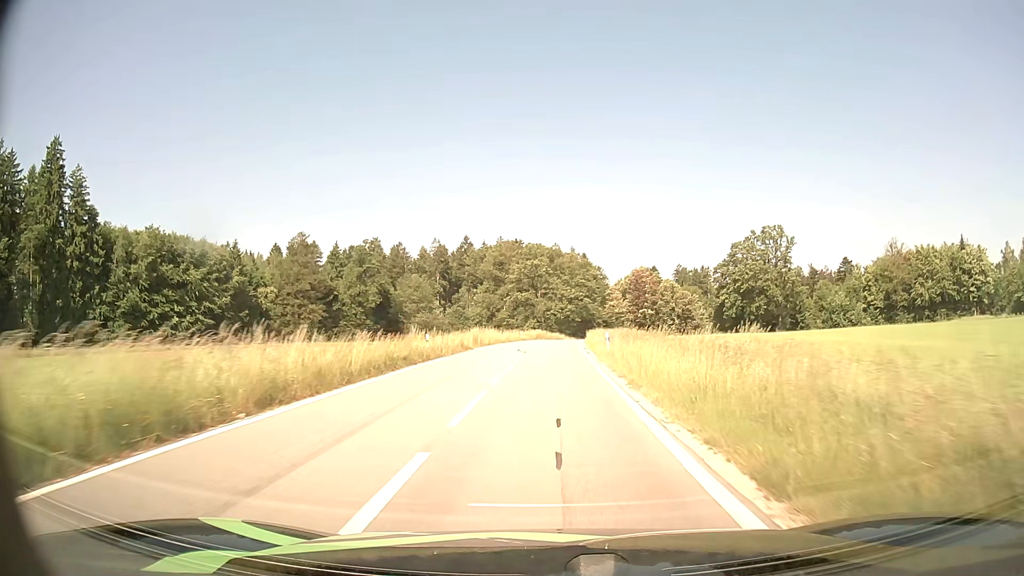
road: tertiary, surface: asphalt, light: Day
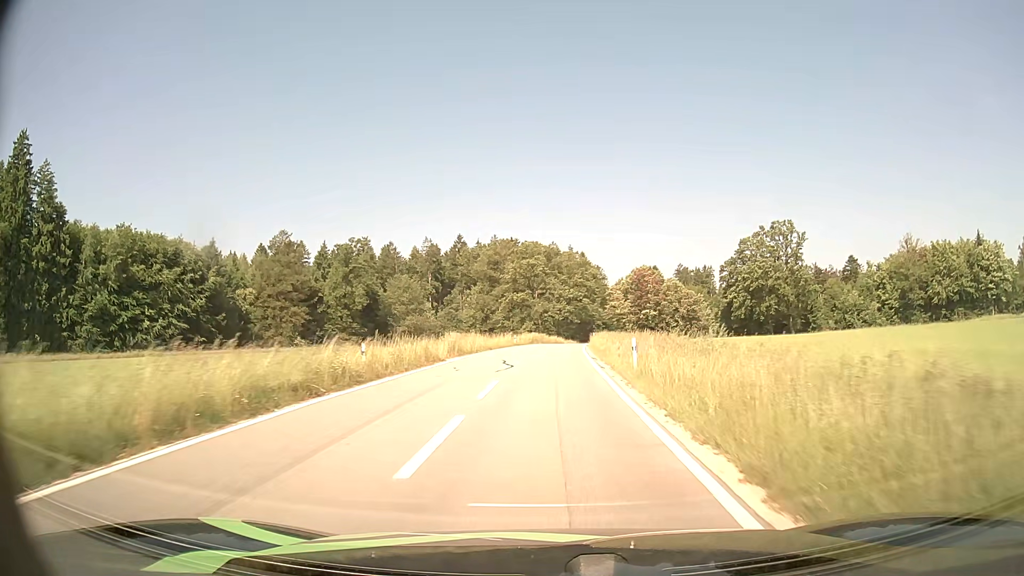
(0.0, +8.9) m; 0°
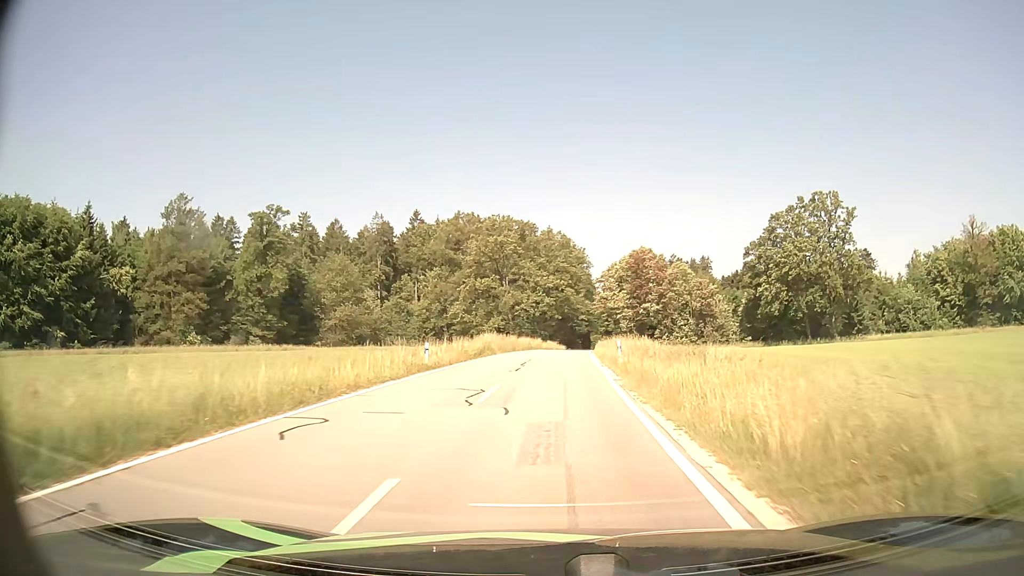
(+0.5, +34.7) m; +2°
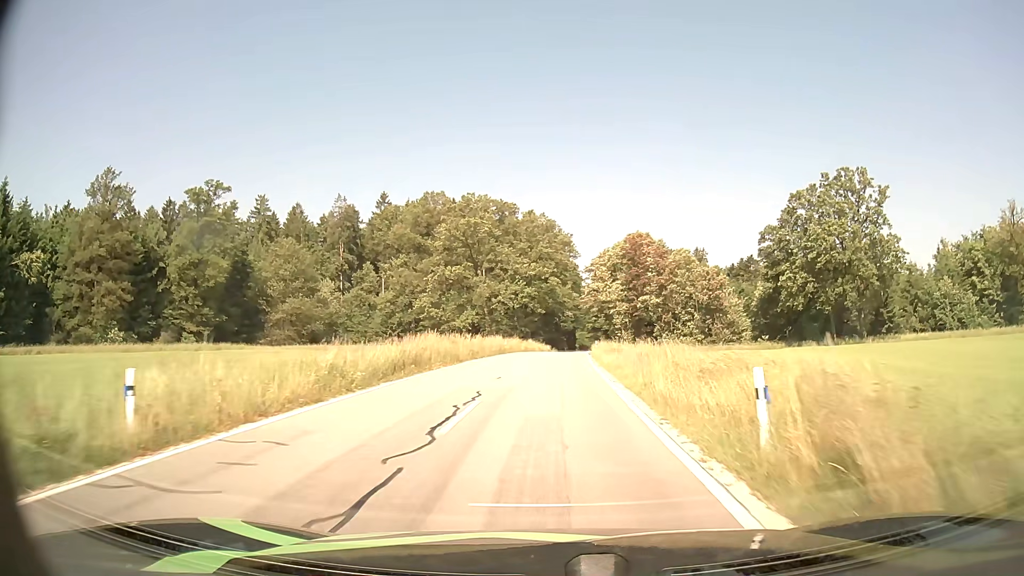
(+0.3, +17.5) m; +2°
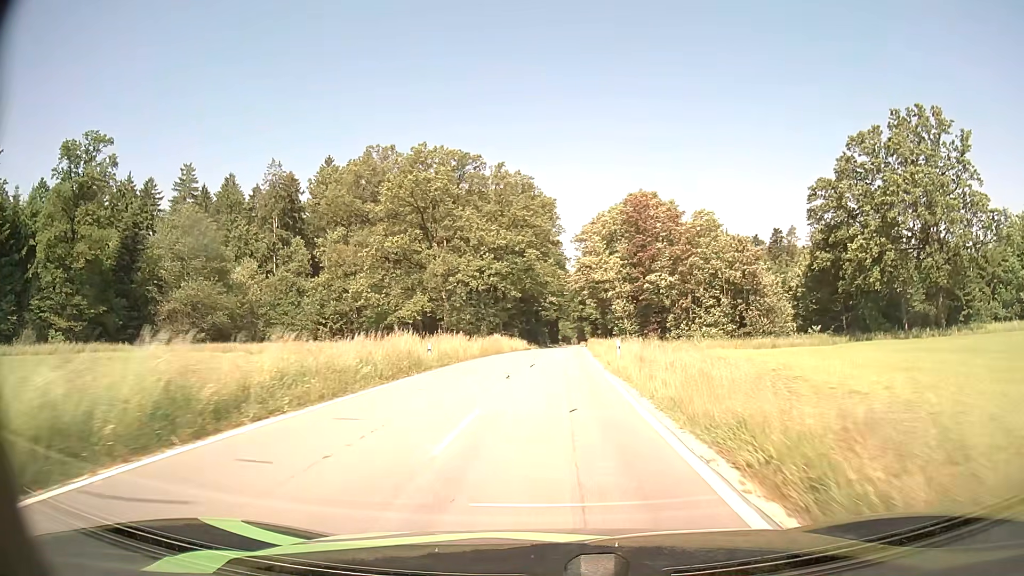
(+0.4, +26.9) m; +2°
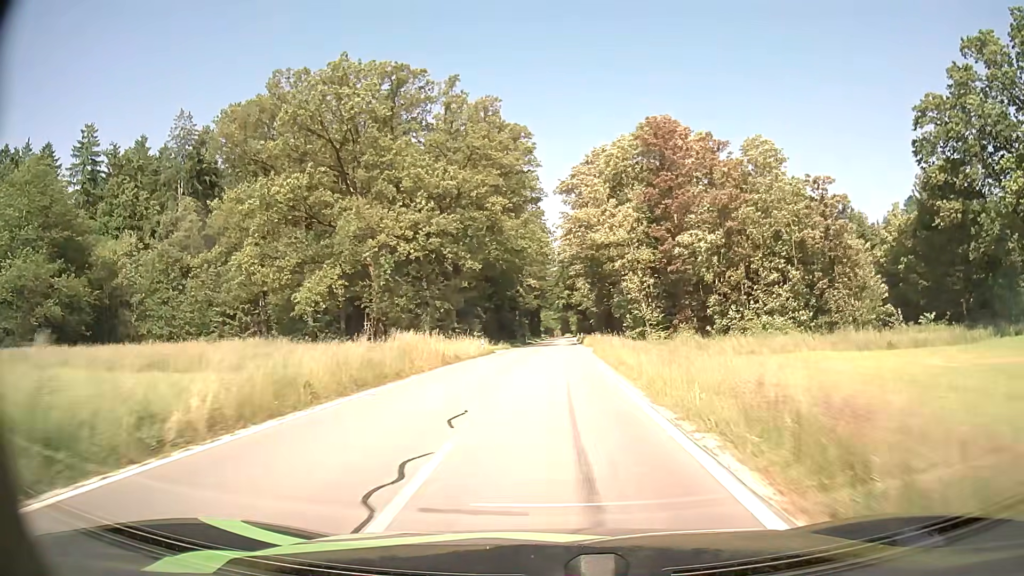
(+0.5, +28.0) m; +2°
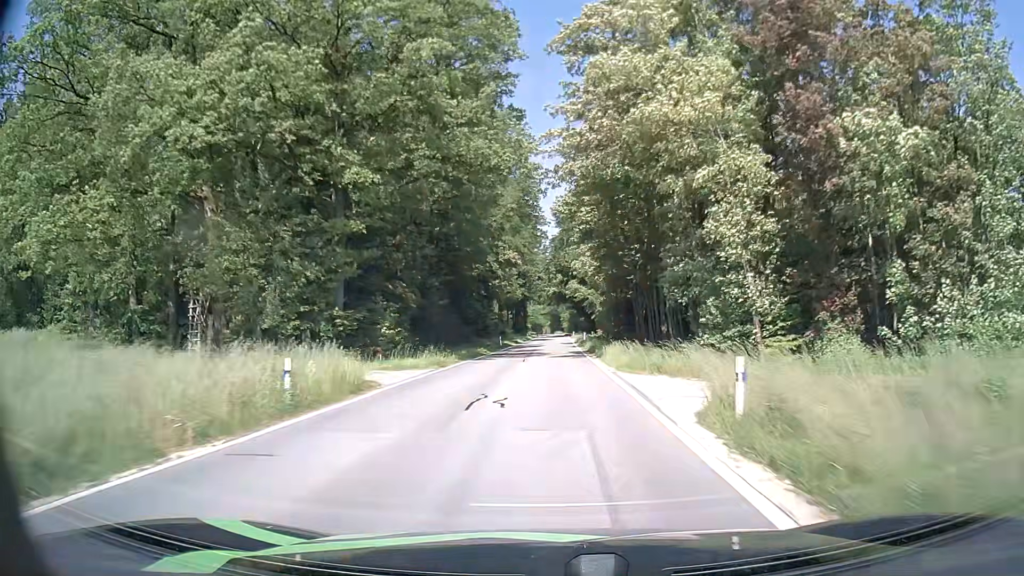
(+0.2, +29.2) m; +1°
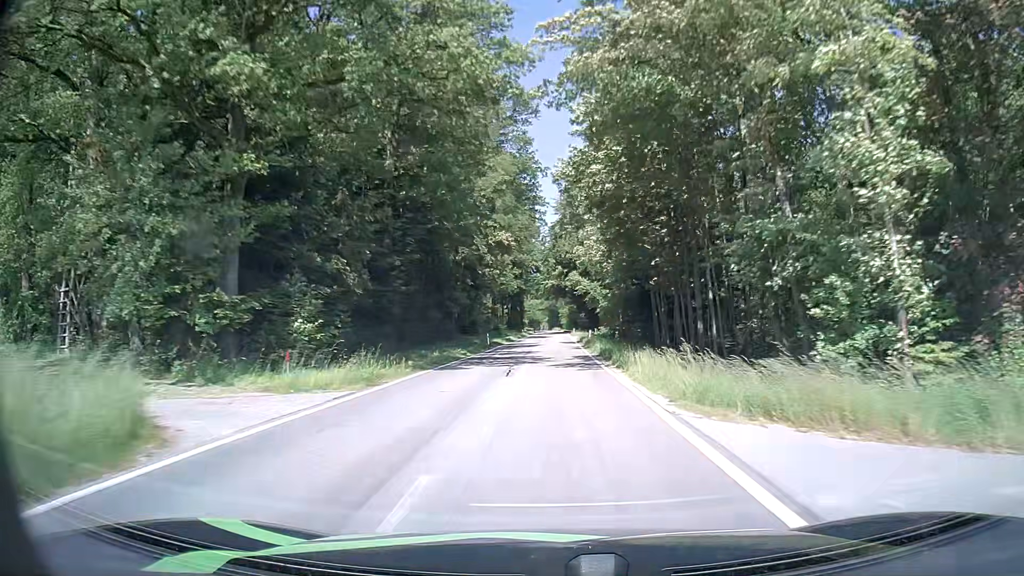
(0.0, +9.9) m; 0°
(0, +10) (0, +20) (0, +30) (0, +40) (0, +50) (+1, +60) (+1, +70) (+1, +80) (+1, +90) (+2, +100) m
